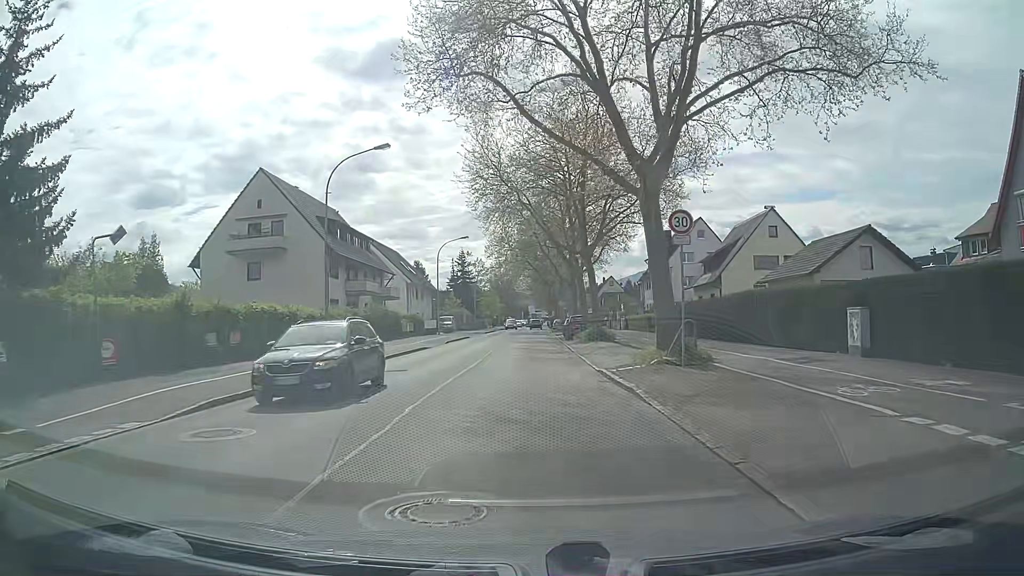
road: secondary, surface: asphalt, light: Day
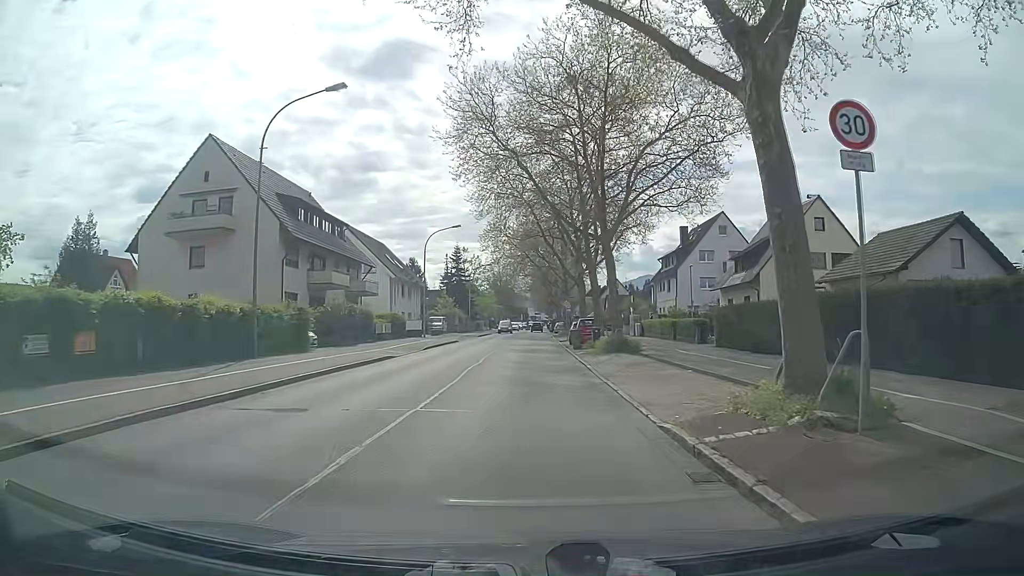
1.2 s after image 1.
(-0.1, +8.9) m; -1°
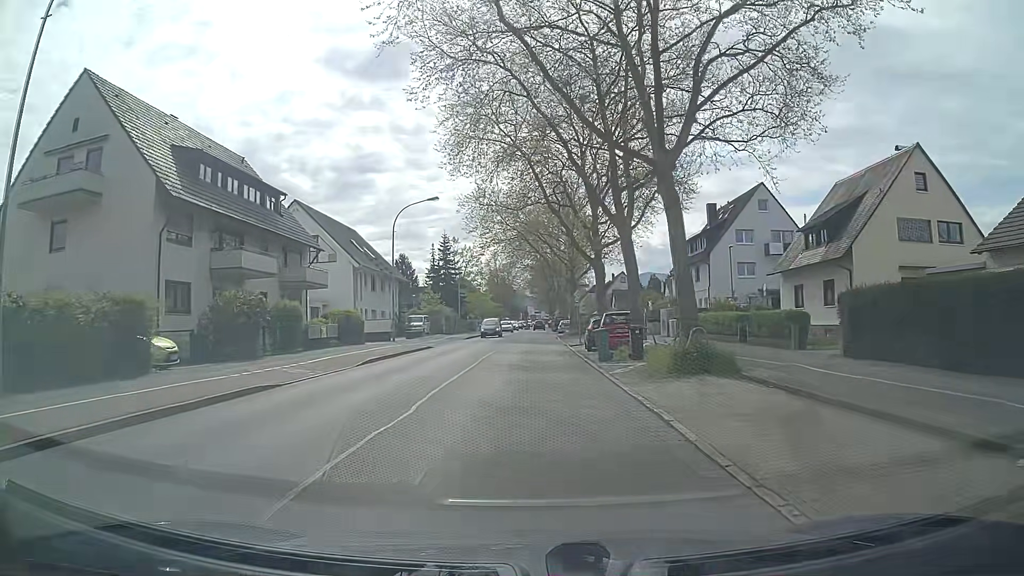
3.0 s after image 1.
(+0.1, +13.5) m; +1°
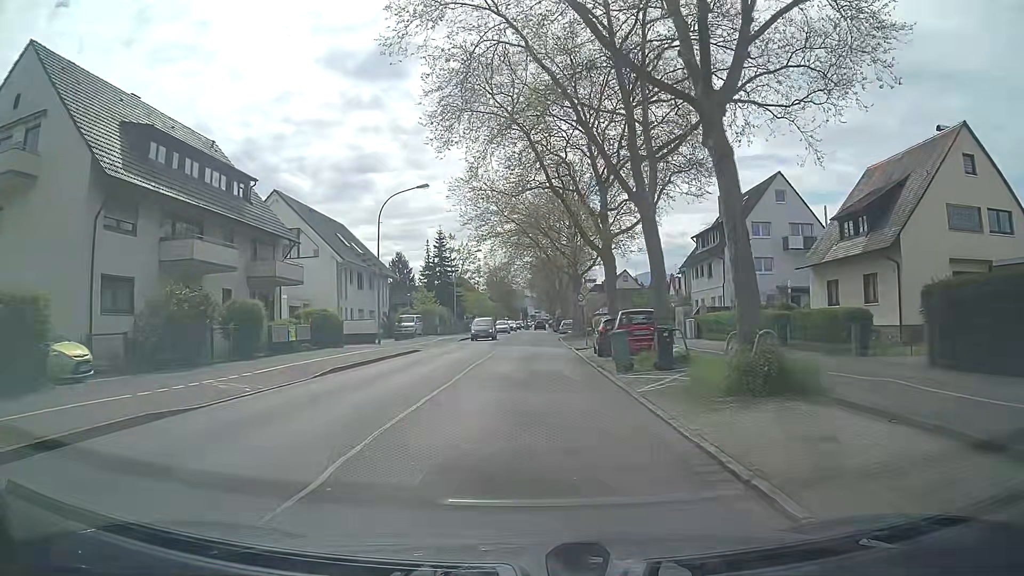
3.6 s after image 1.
(0.0, +4.5) m; 0°
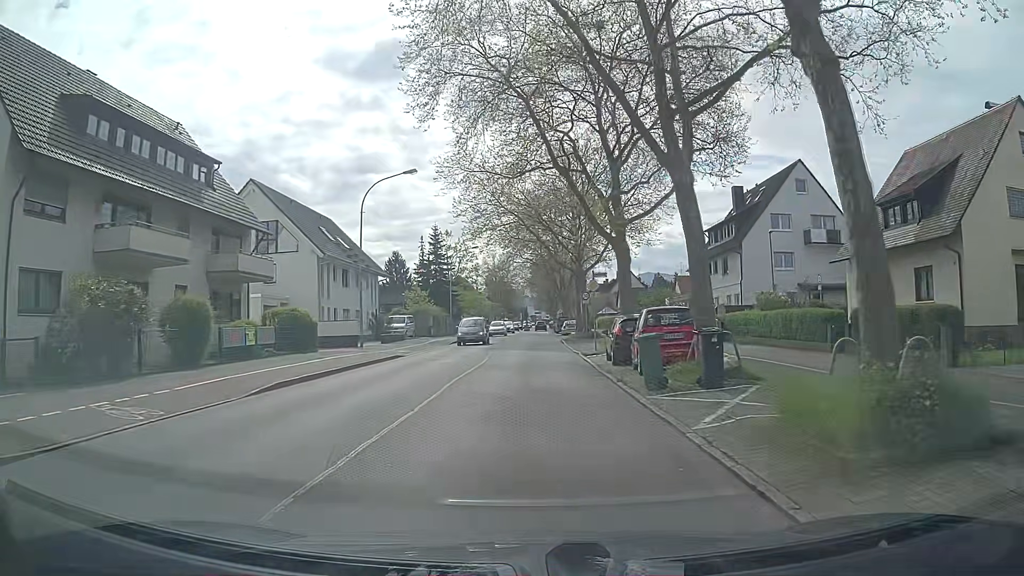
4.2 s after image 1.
(0.0, +4.5) m; 0°
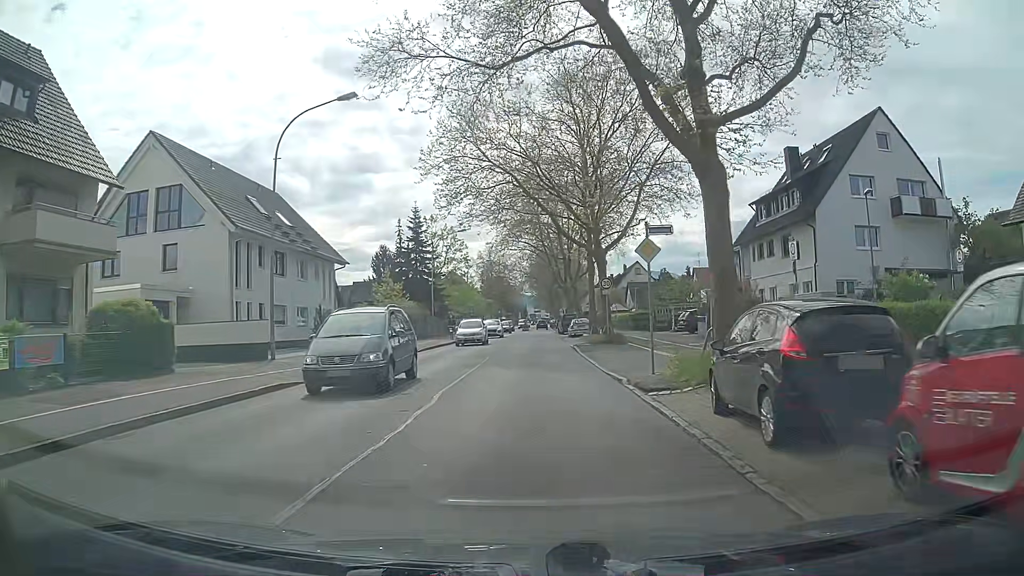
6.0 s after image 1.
(0.0, +13.4) m; -1°
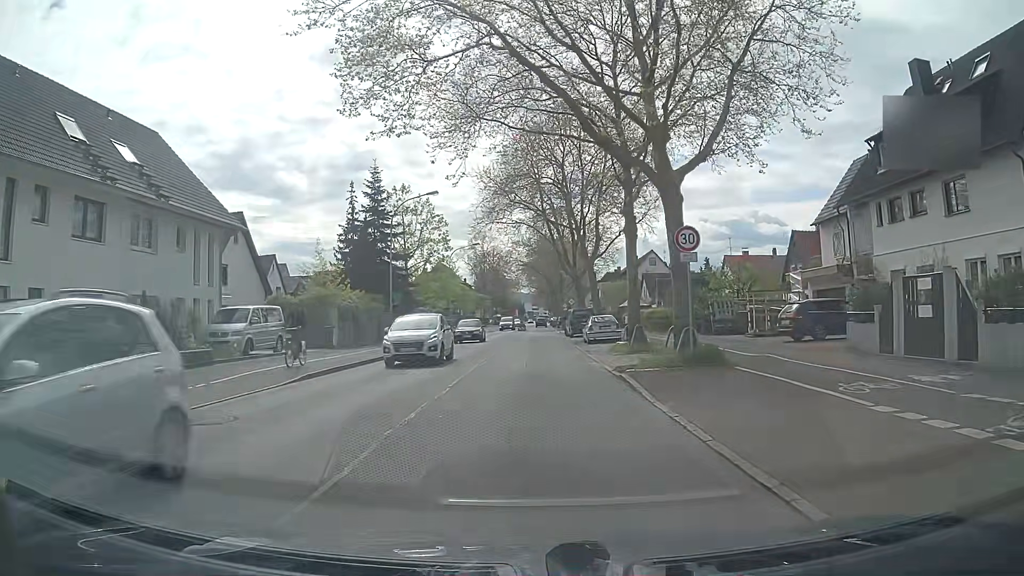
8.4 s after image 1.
(+0.3, +17.8) m; +2°
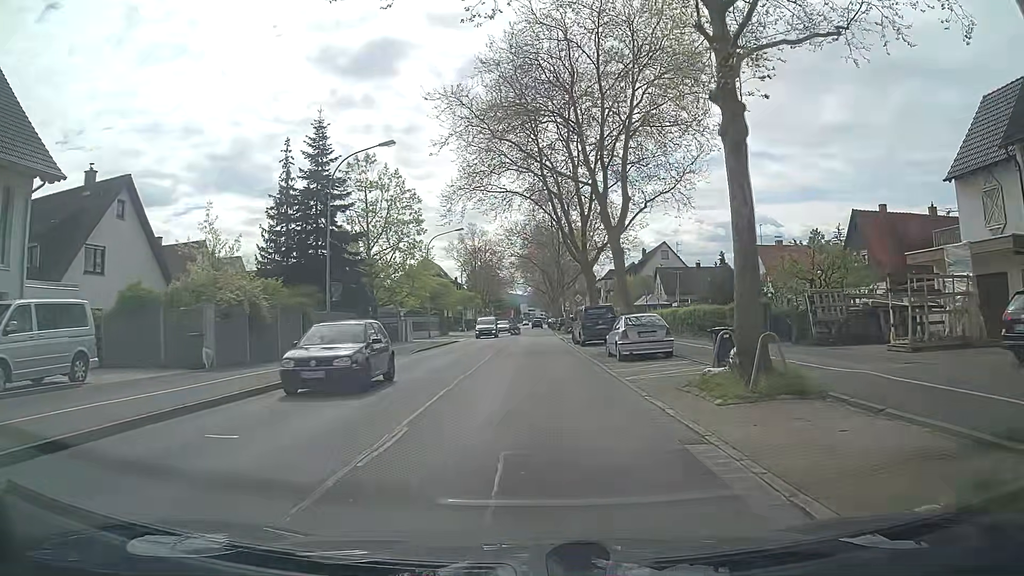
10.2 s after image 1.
(-0.1, +13.4) m; 0°
(0, +10) (0, +20) (0, +30) (0, +40) (0, +50) (0, +60) (0, +70) (0, +80) (0, +90) (0, +100) m
